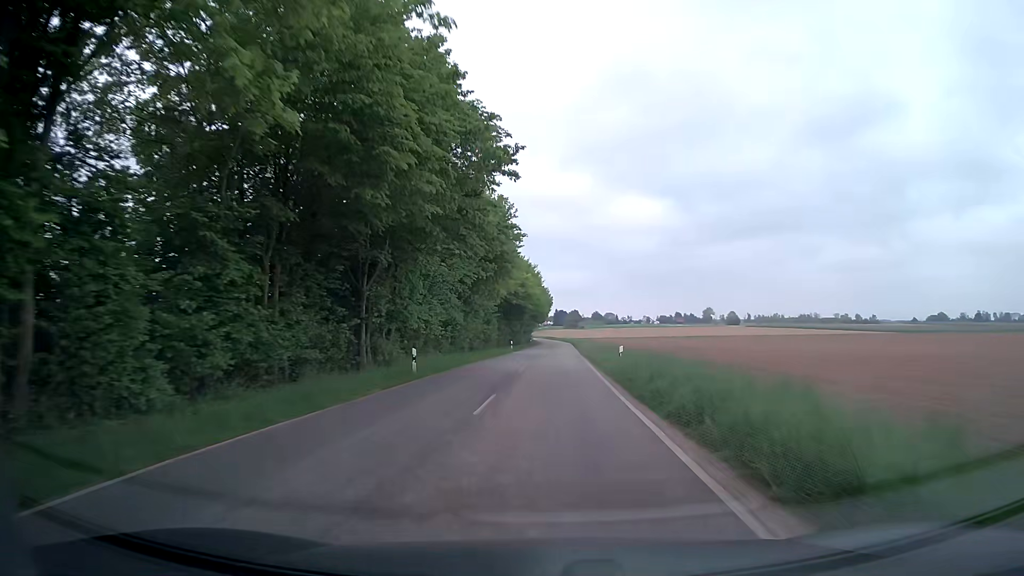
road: tertiary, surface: asphalt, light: Day
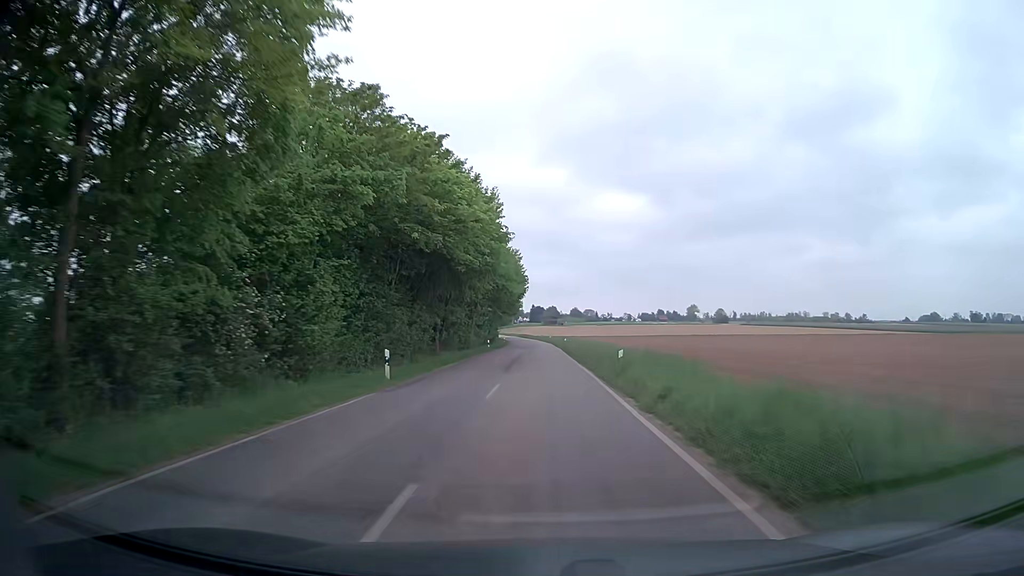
(+1.1, +45.5) m; +2°
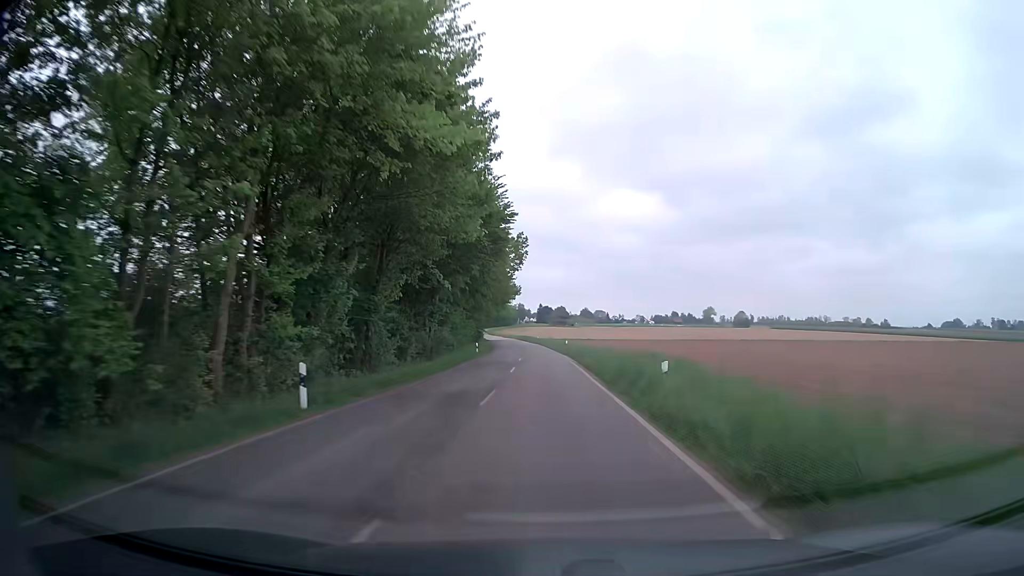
(-0.1, +49.3) m; -1°
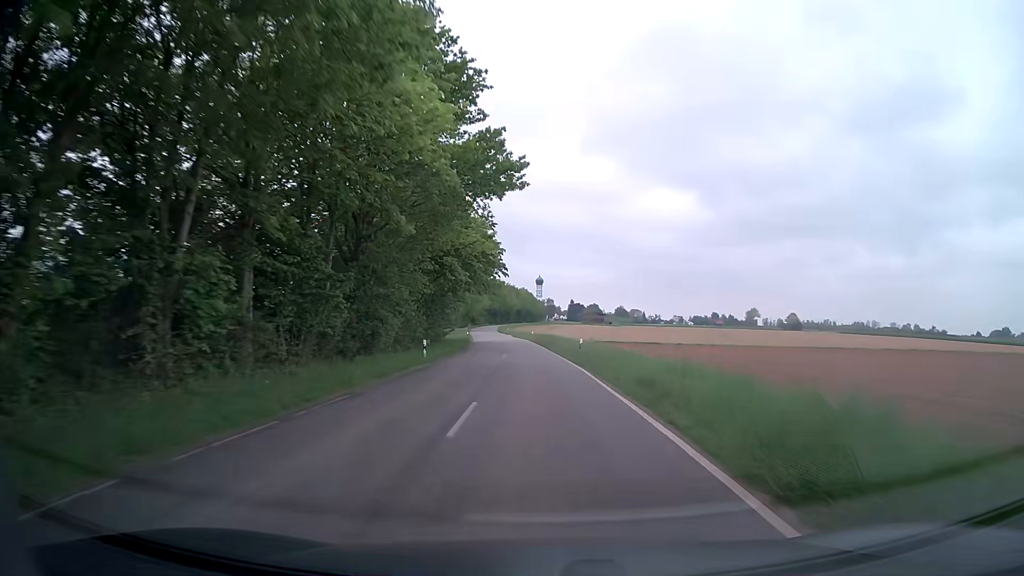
(-0.9, +64.9) m; -2°
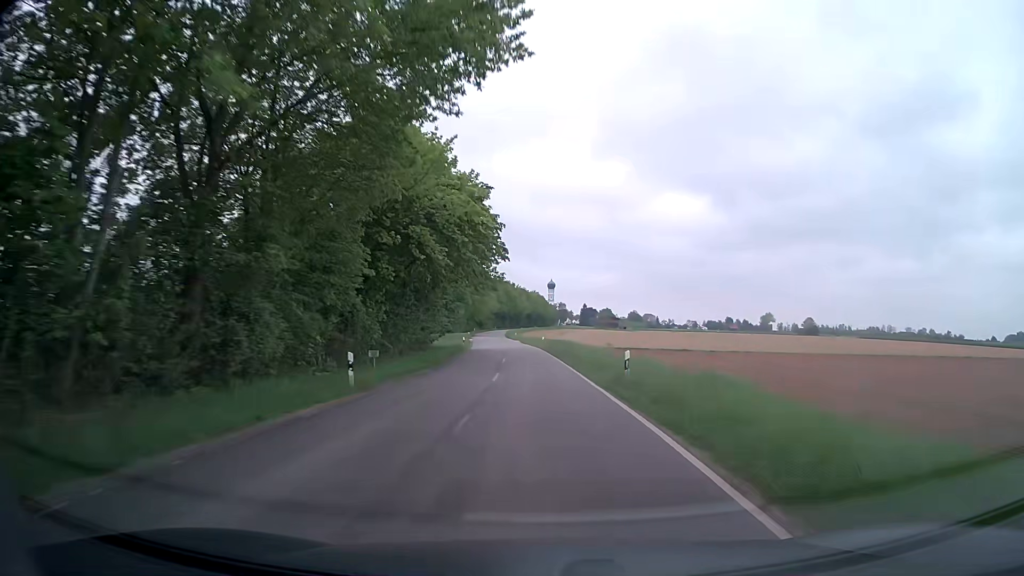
(-0.1, +13.0) m; -1°
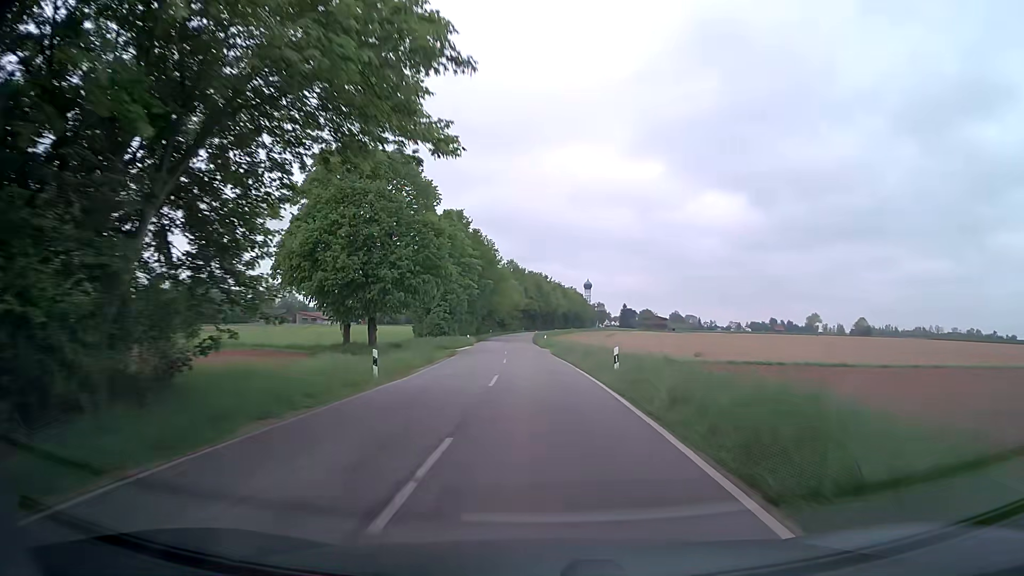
(-0.9, +39.1) m; -3°
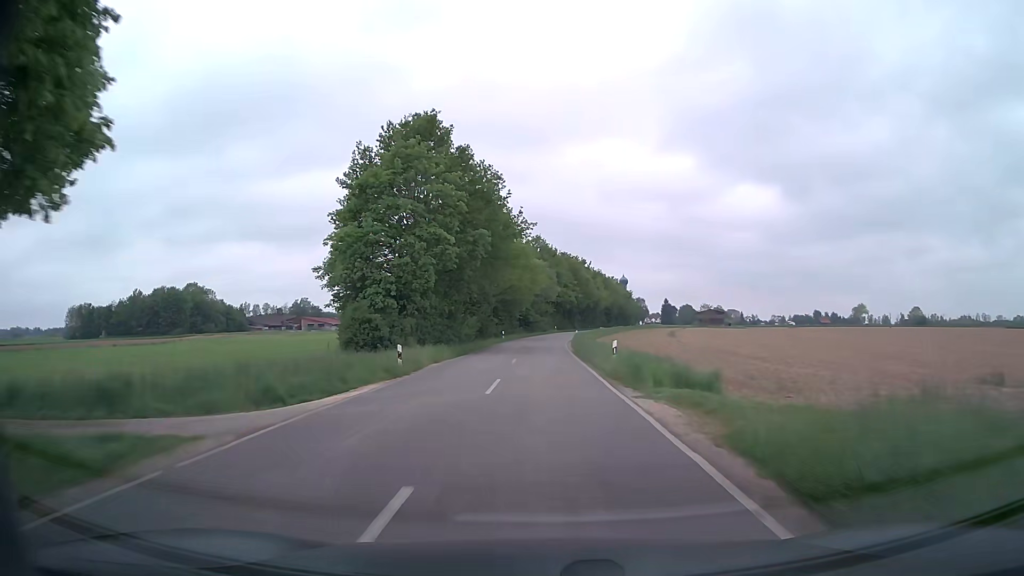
(-1.0, +38.9) m; -3°
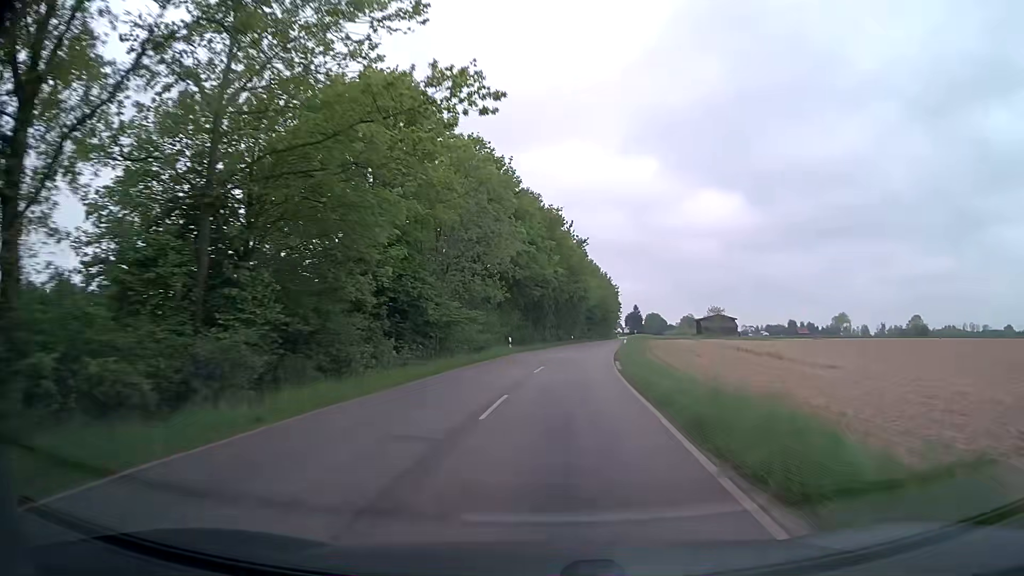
(+0.2, +63.7) m; +3°
(0, +10) (+1, +20) (+2, +30) (+3, +40) (+4, +50) (+5, +60) (+7, +70) (+8, +79) (+10, +89) (+11, +99) m
